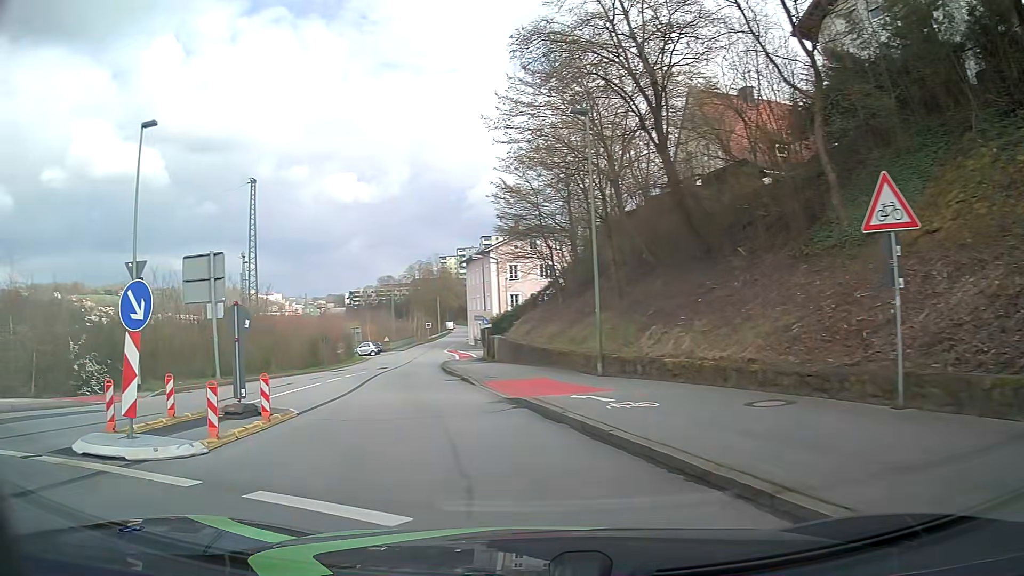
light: Day
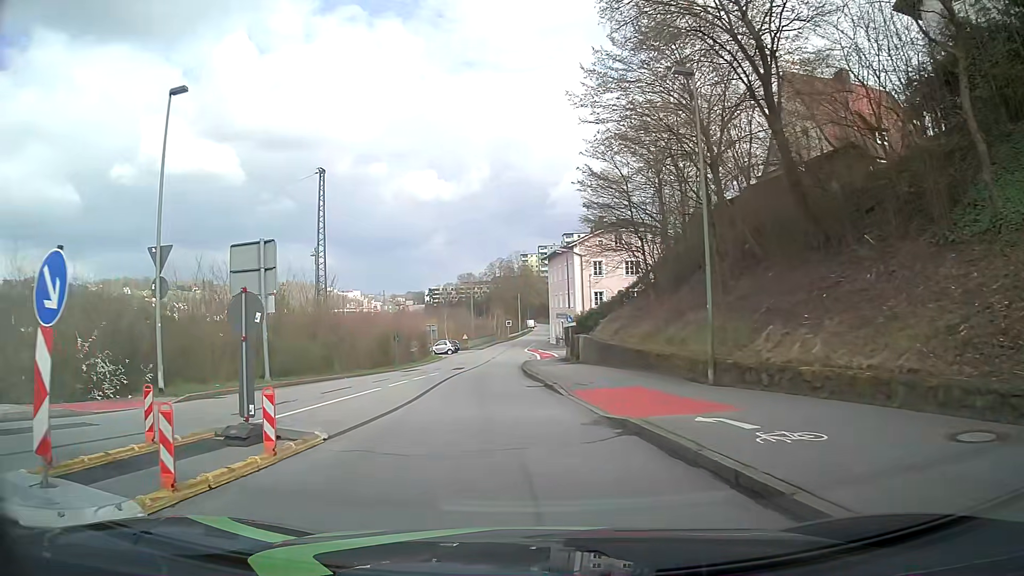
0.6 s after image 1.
(-0.1, +3.3) m; -7°
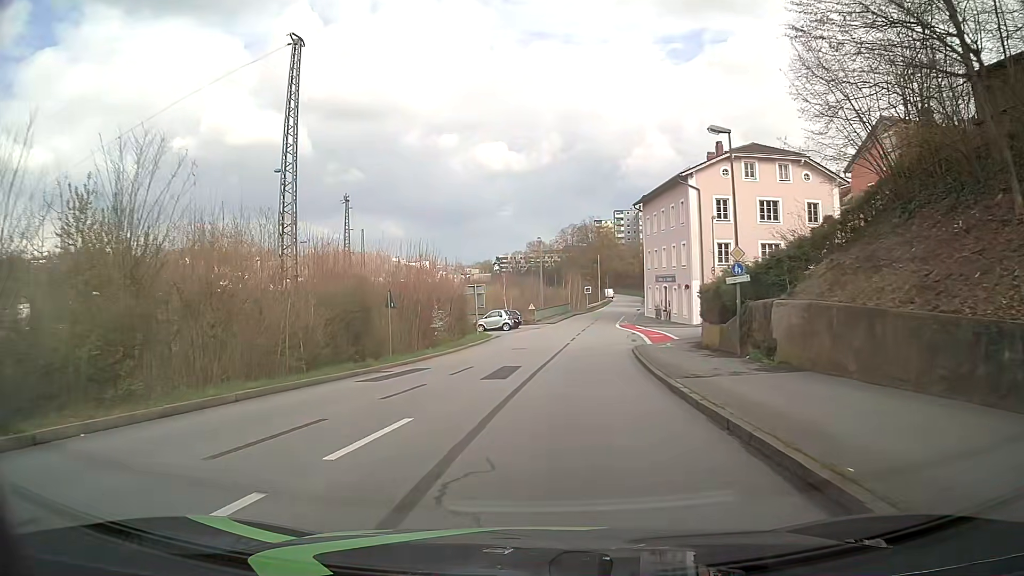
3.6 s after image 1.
(-1.2, +24.3) m; -4°
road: residential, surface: asphalt
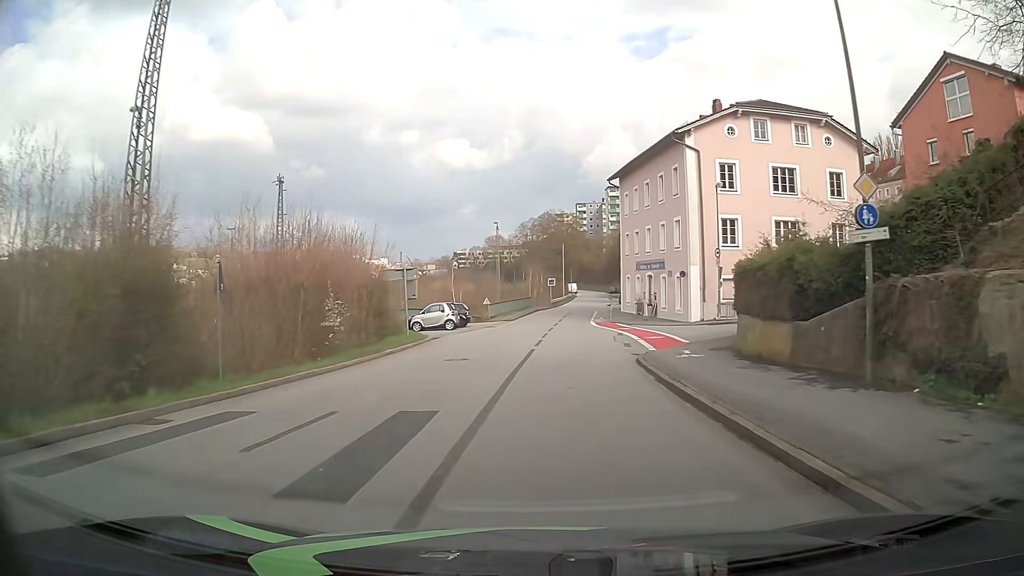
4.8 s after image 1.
(+0.2, +11.6) m; +3°
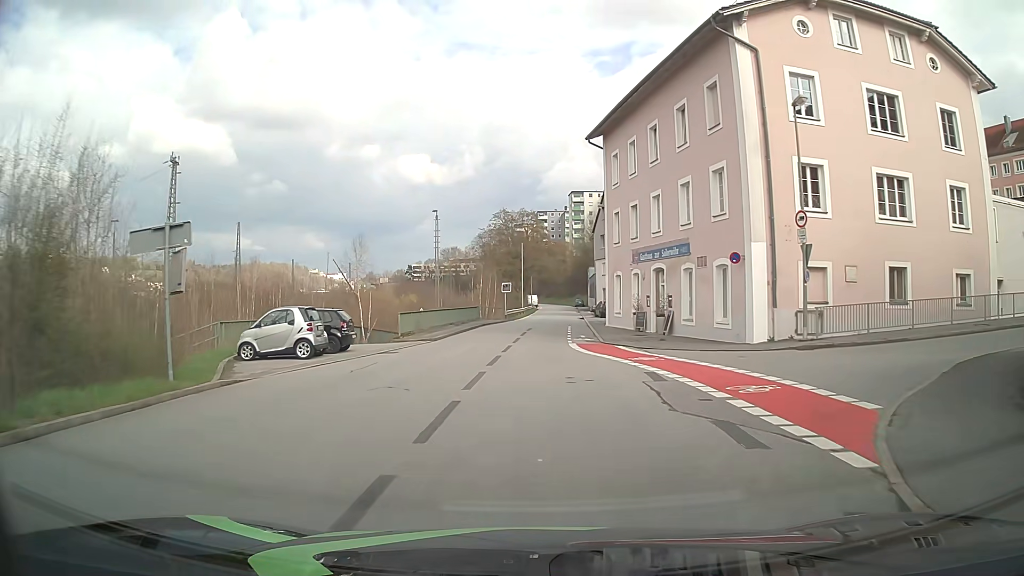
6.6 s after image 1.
(+0.7, +18.4) m; +3°
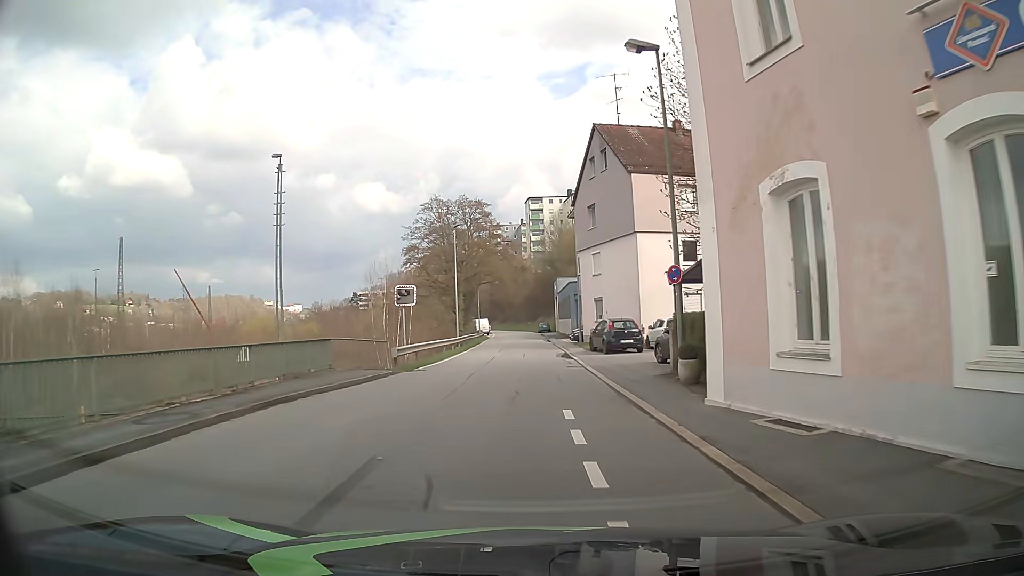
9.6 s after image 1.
(+0.9, +30.4) m; +3°
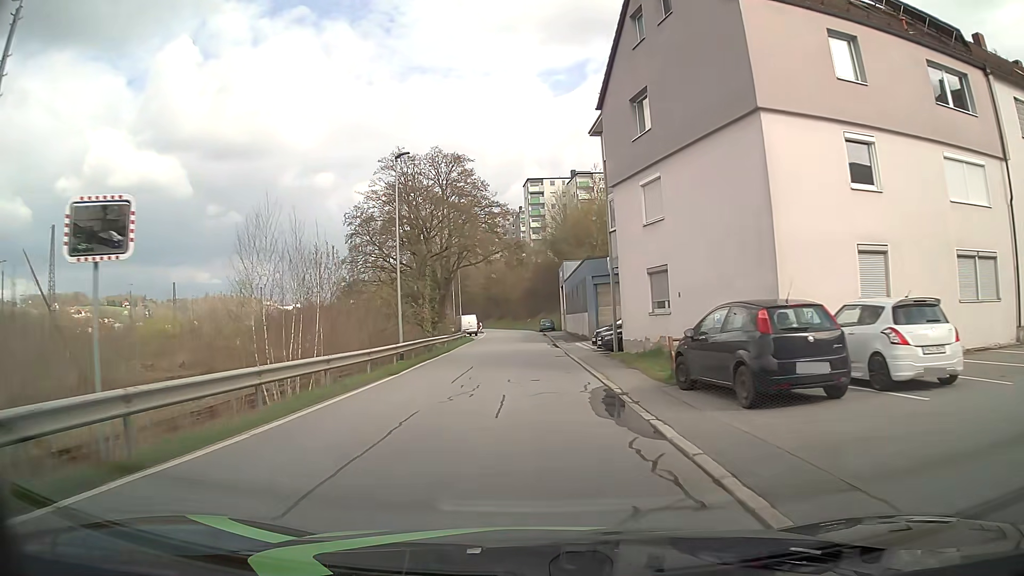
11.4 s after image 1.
(+0.1, +19.5) m; +1°
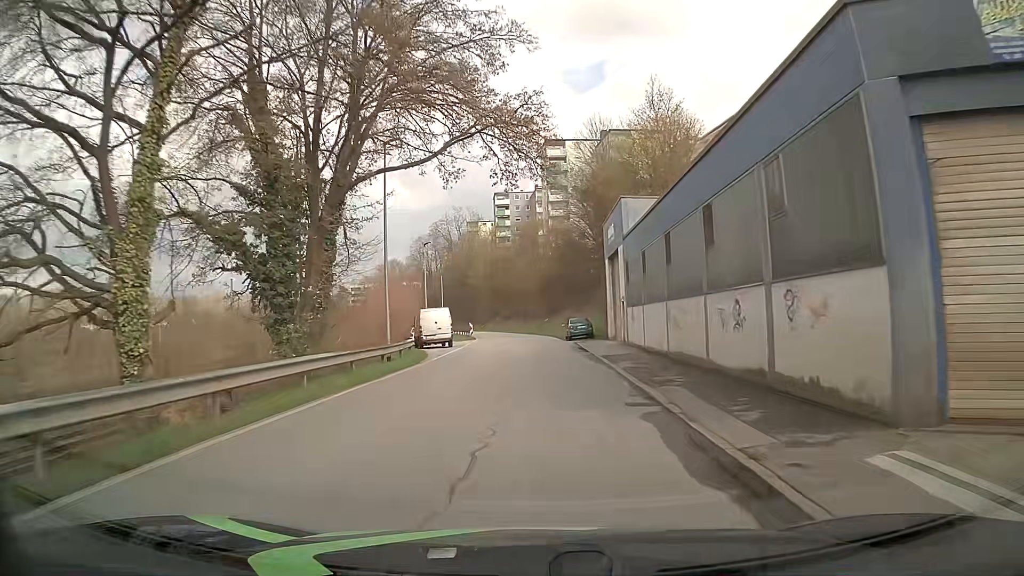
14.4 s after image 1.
(-0.6, +34.1) m; -1°
(0, +10) (0, +20) (0, +30) (0, +40) (-1, +50) (-1, +60) (-2, +70) (-4, +80) (-6, +90) (-8, +99) m
